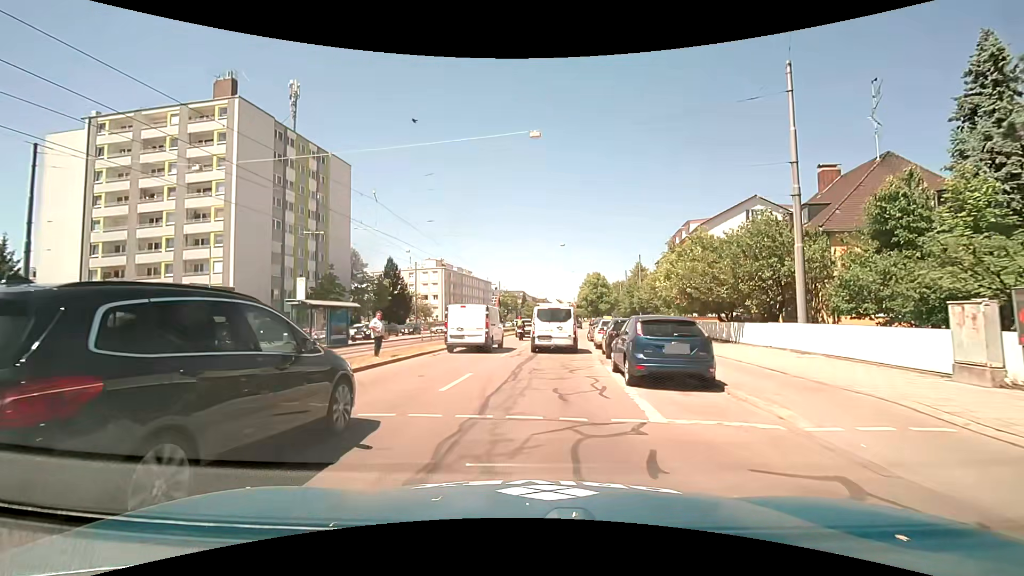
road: primary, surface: asphalt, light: Day
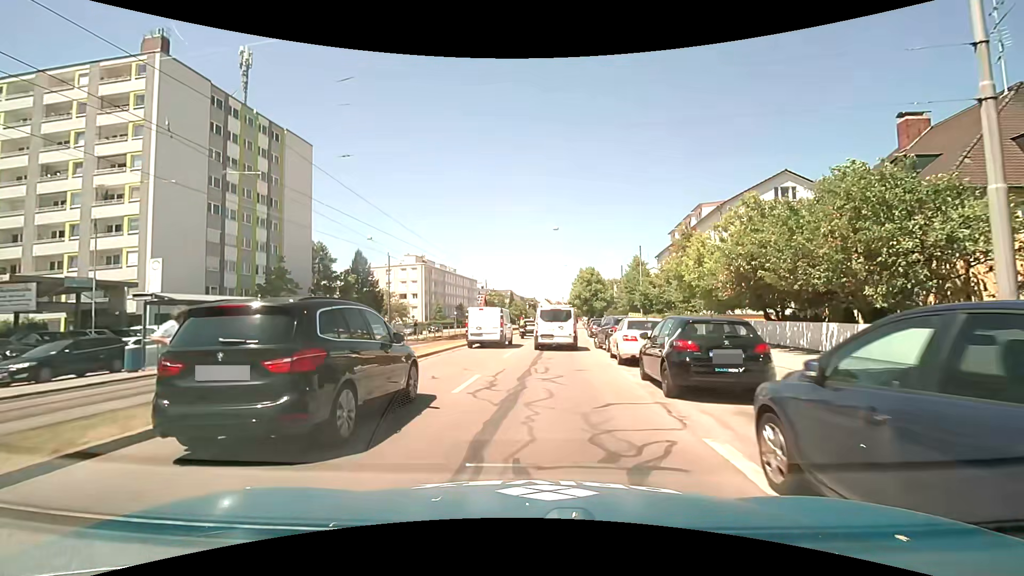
(0.0, +9.3) m; 0°
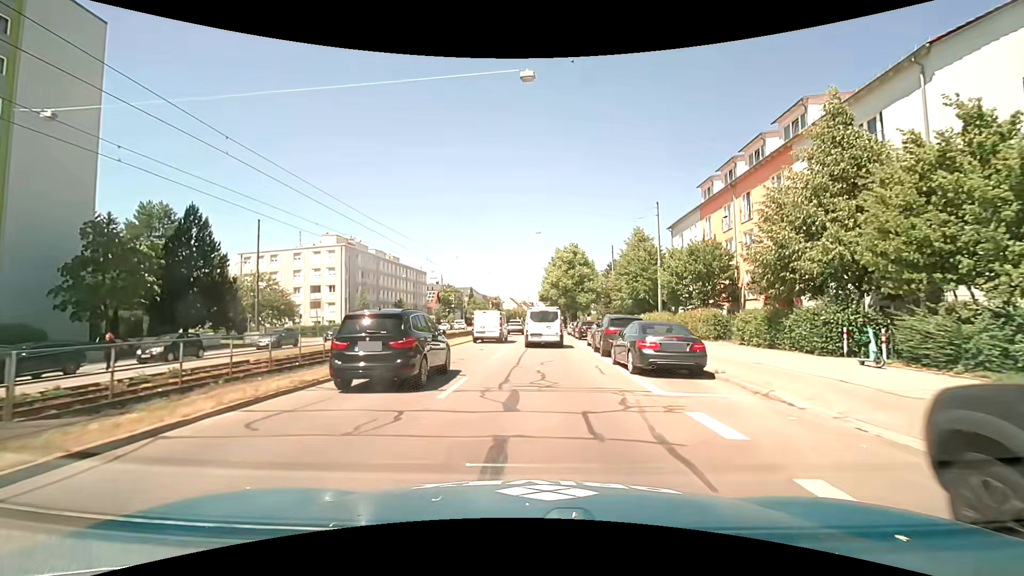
(+1.4, +27.7) m; +4°
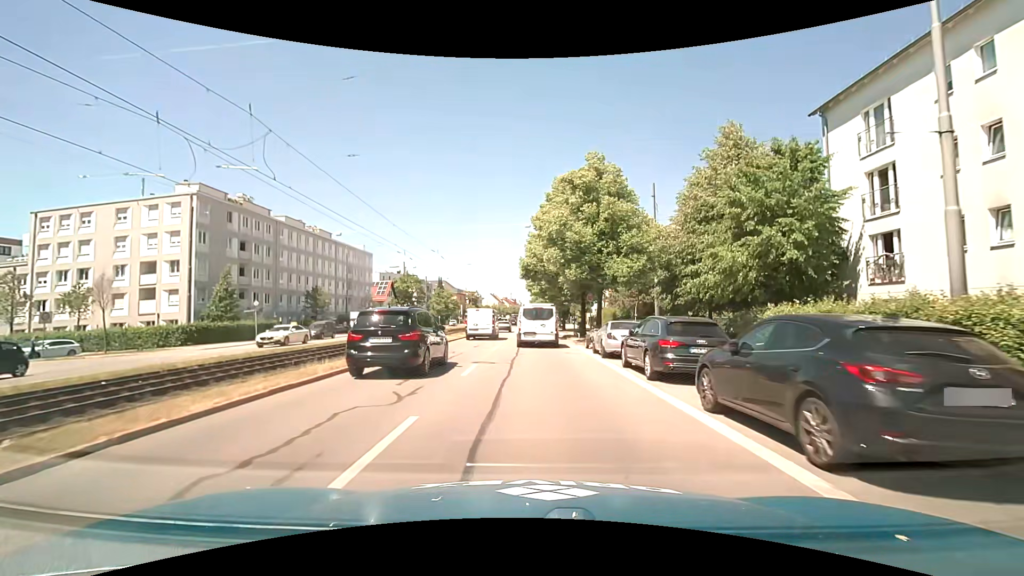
(+0.8, +32.1) m; +2°
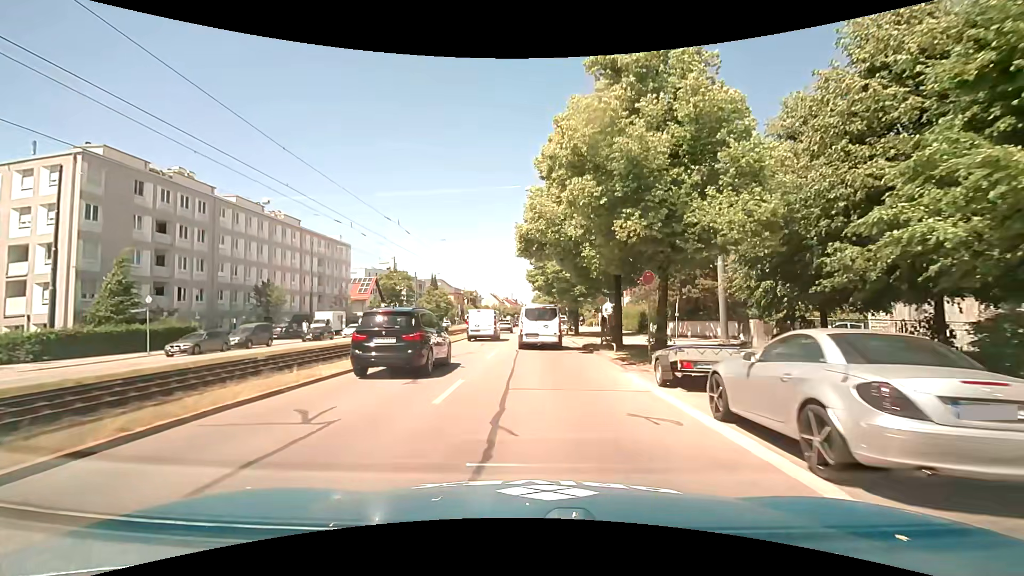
(+0.1, +12.9) m; 0°
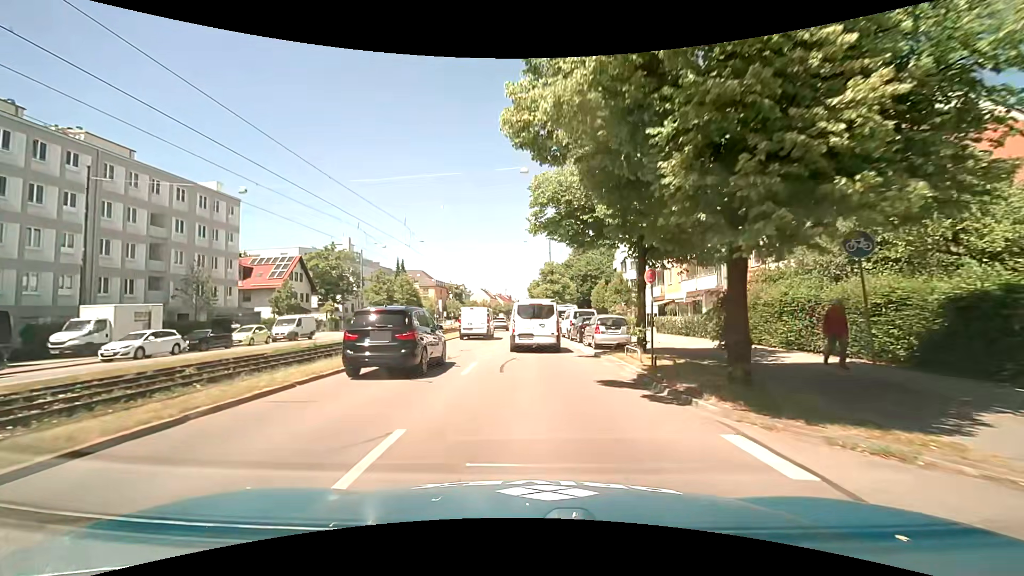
(+0.1, +31.7) m; +1°
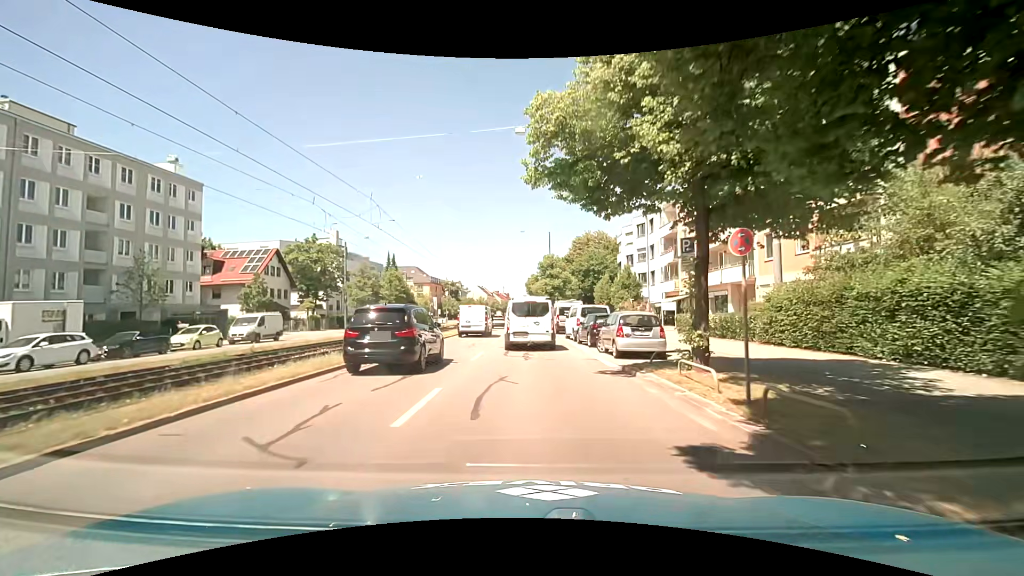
(-0.1, +5.7) m; -1°
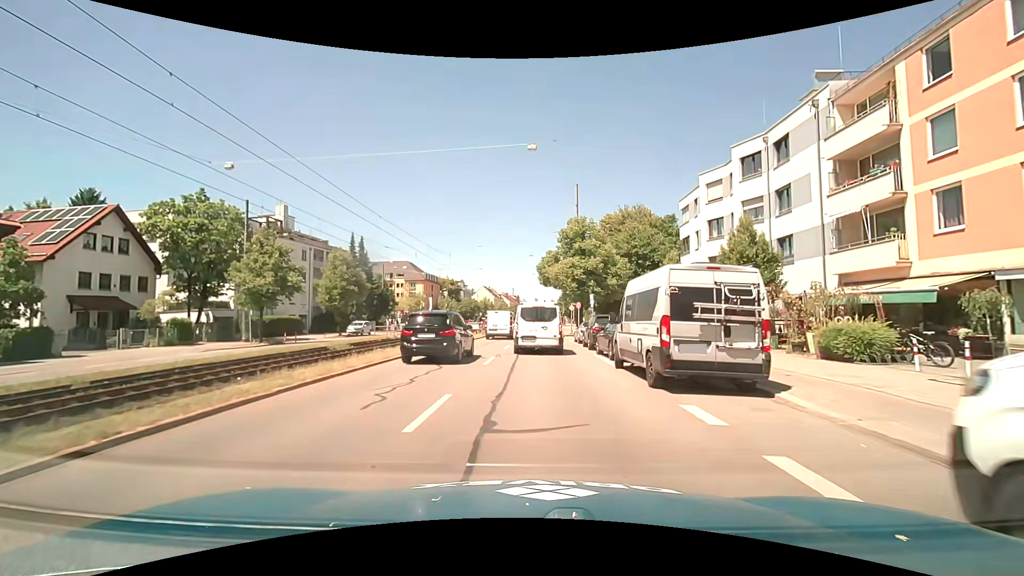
(-0.2, +27.1) m; -1°
(0, +10) (0, +20) (0, +30) (+1, +40) (+2, +50) (+2, +60) (+3, +70) (+4, +80) (+4, +90) (+5, +100) m
